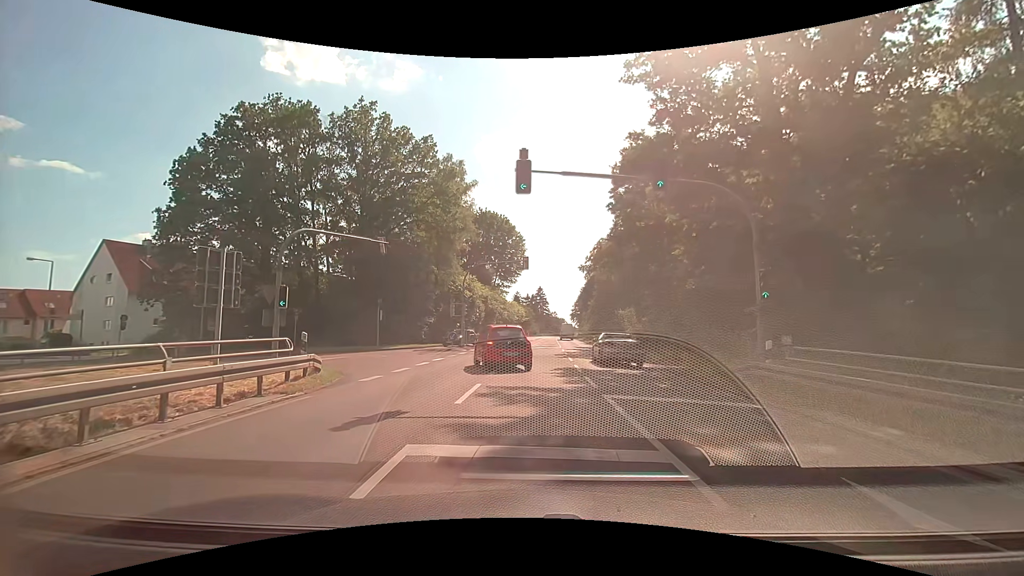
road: secondary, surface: asphalt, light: Day
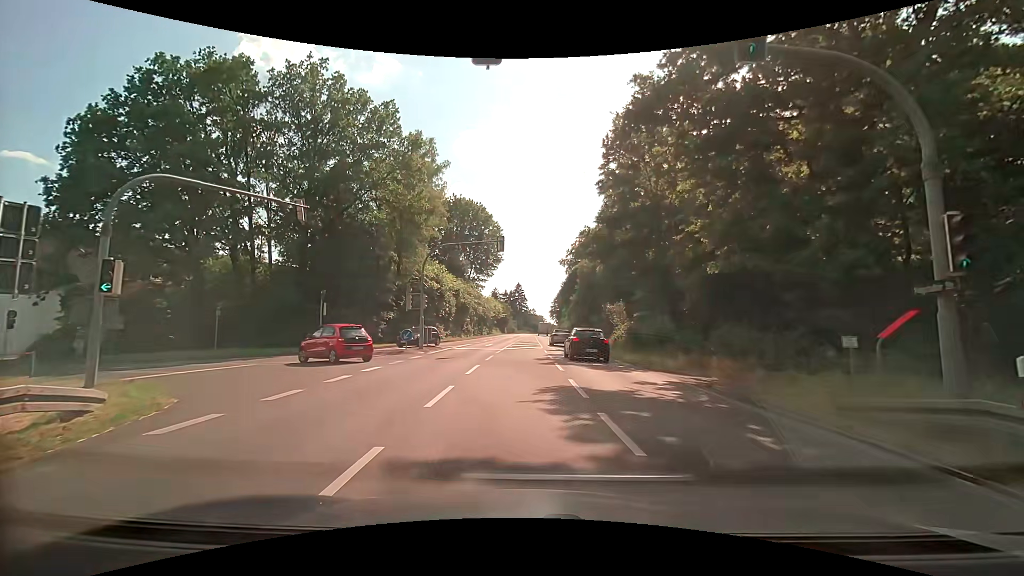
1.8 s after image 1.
(0.0, +7.0) m; +2°
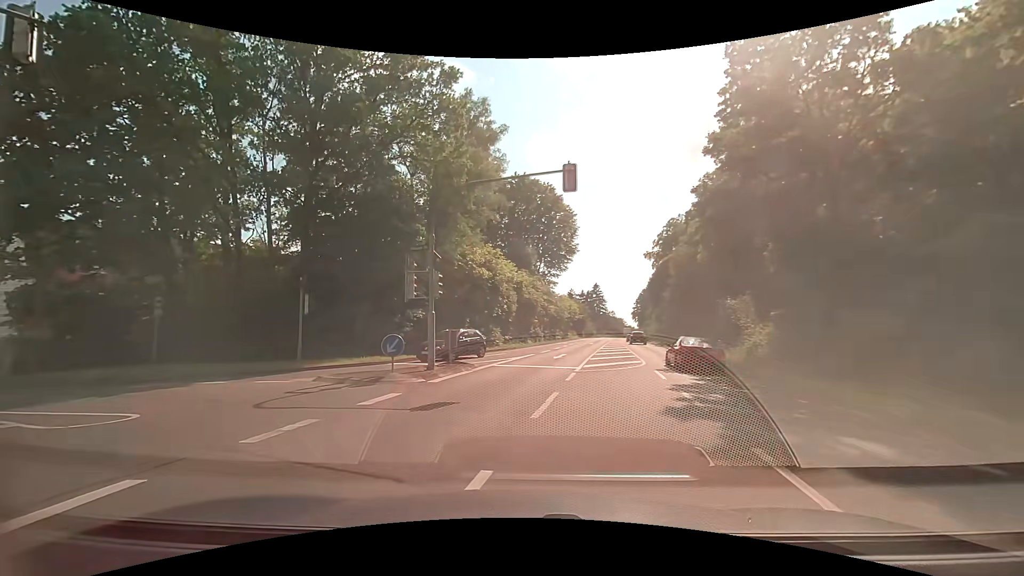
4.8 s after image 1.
(-0.3, +13.1) m; -11°
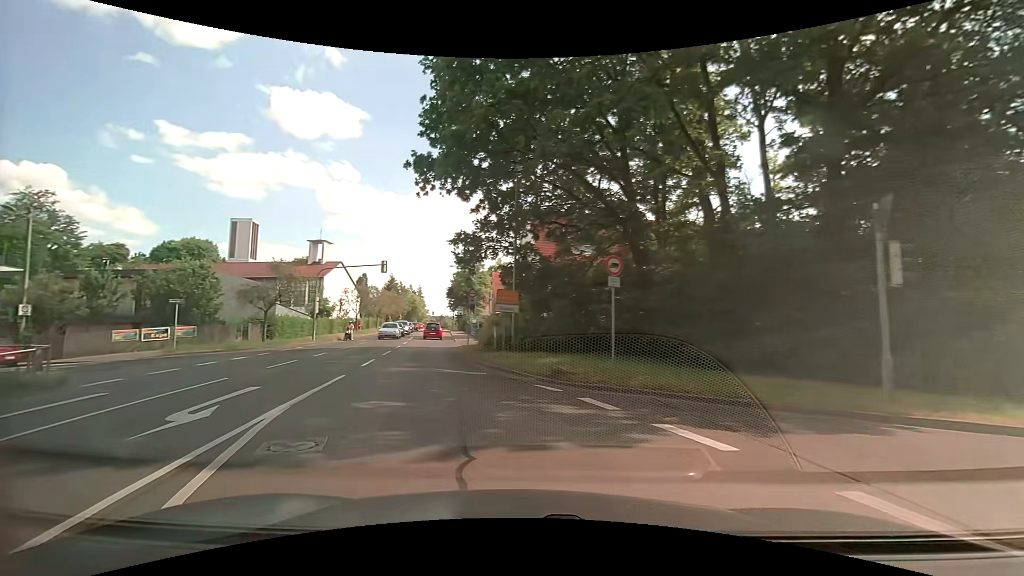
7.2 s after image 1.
(-4.8, +11.6) m; -49°
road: tertiary
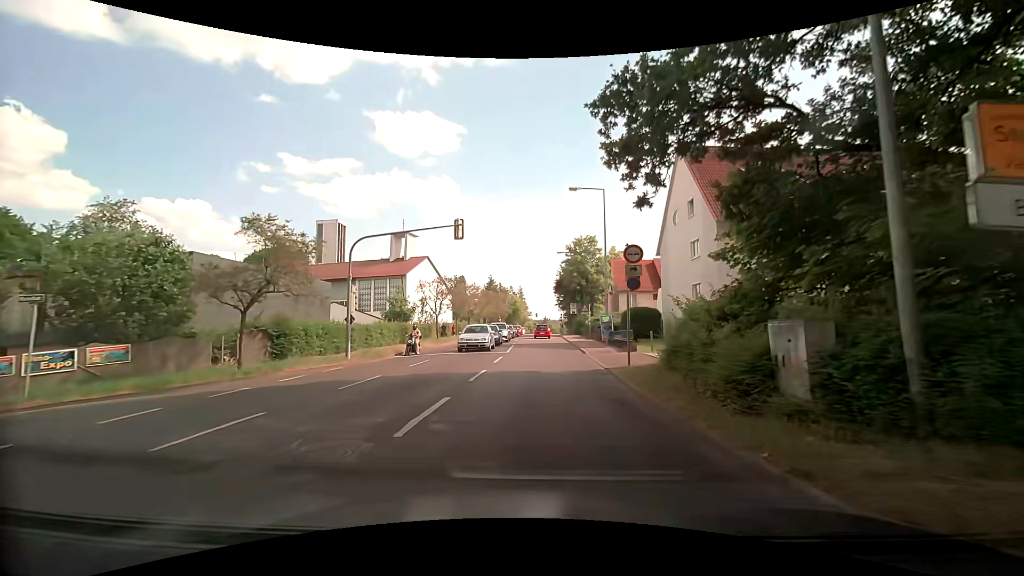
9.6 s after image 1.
(-3.3, +17.4) m; -12°
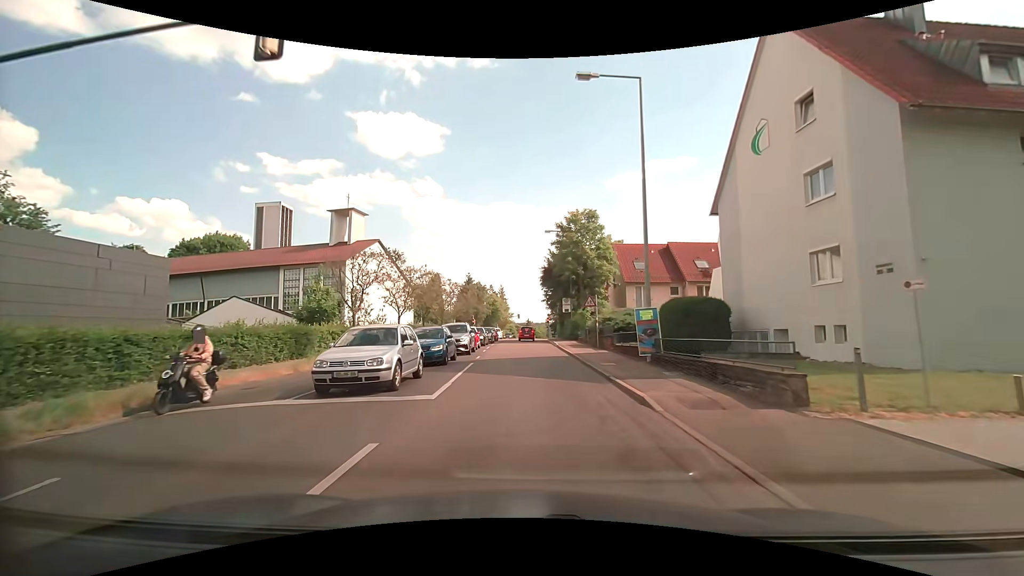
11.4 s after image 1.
(+0.4, +15.6) m; +2°
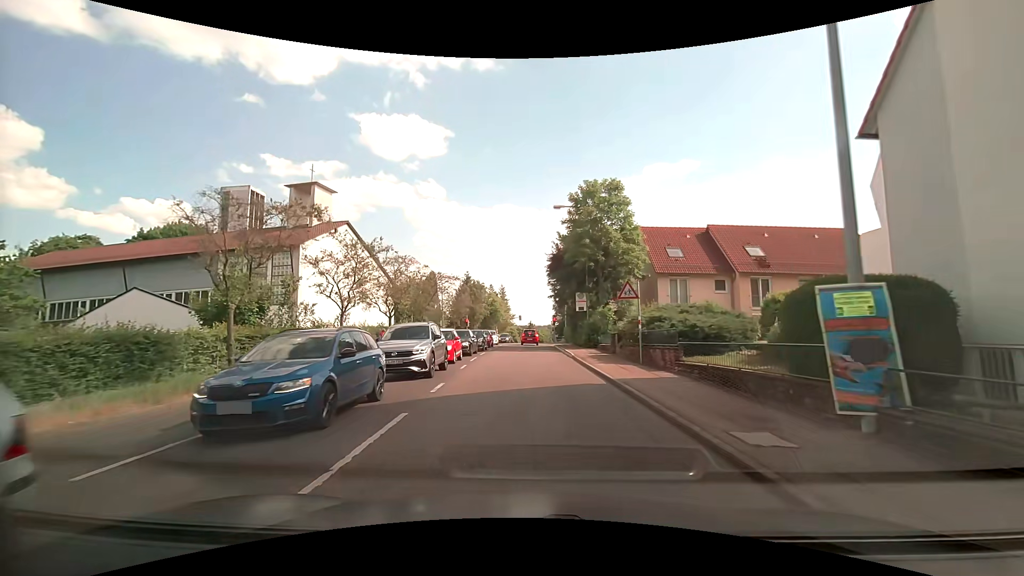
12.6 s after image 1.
(+0.1, +10.7) m; 0°
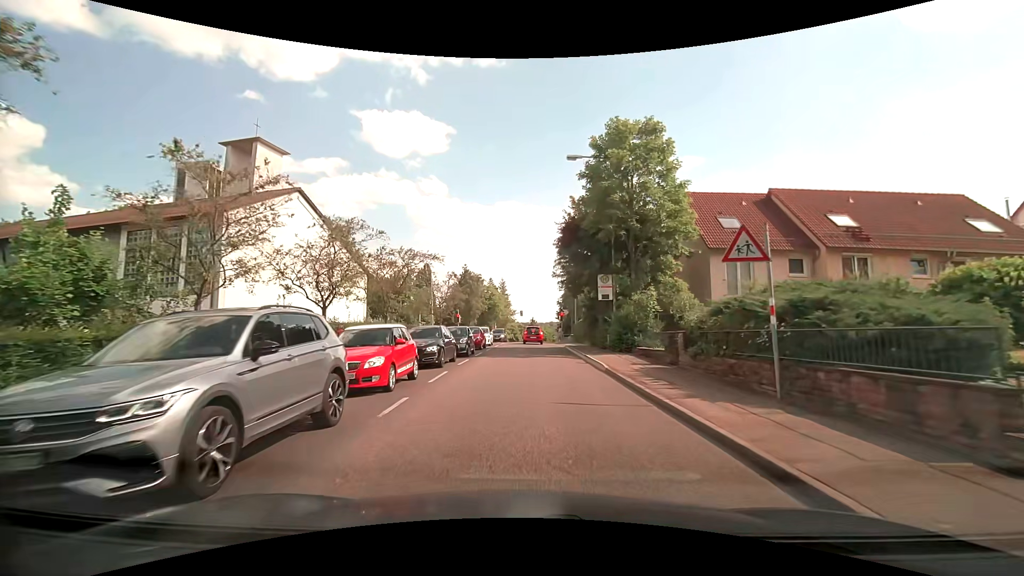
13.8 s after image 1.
(0.0, +10.0) m; 0°
(0, +10) (0, +20) (0, +30) (0, +40) (0, +50) (+1, +60) (+7, +68) (+17, +69) (+27, +69) (+37, +69) m
